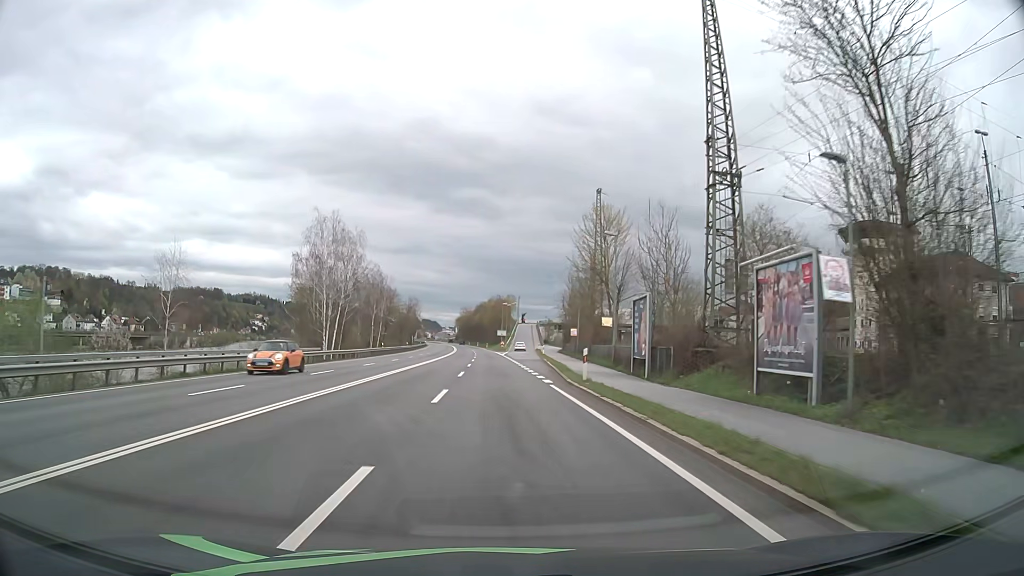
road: primary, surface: asphalt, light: Day
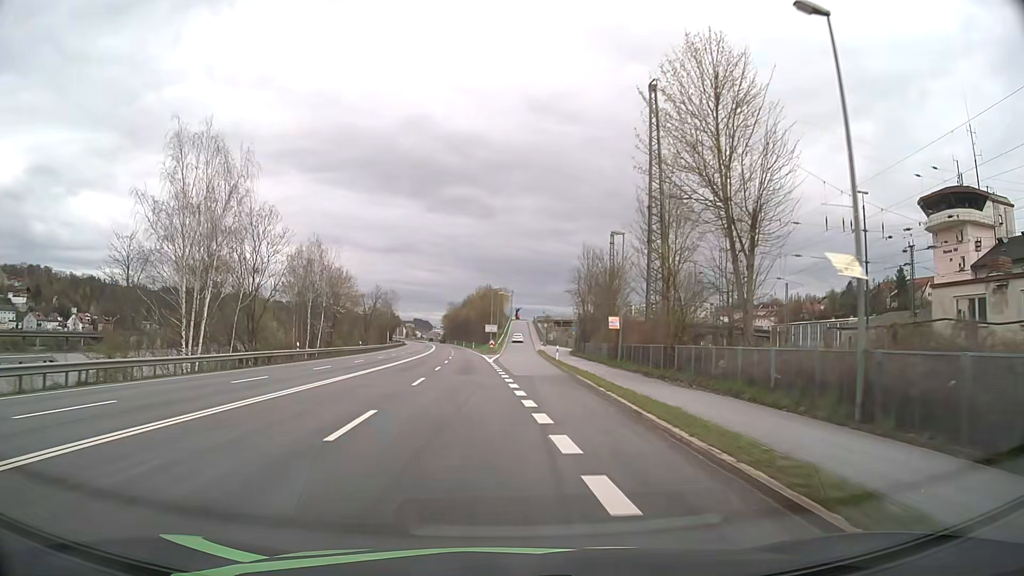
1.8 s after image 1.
(+0.3, +30.1) m; +1°
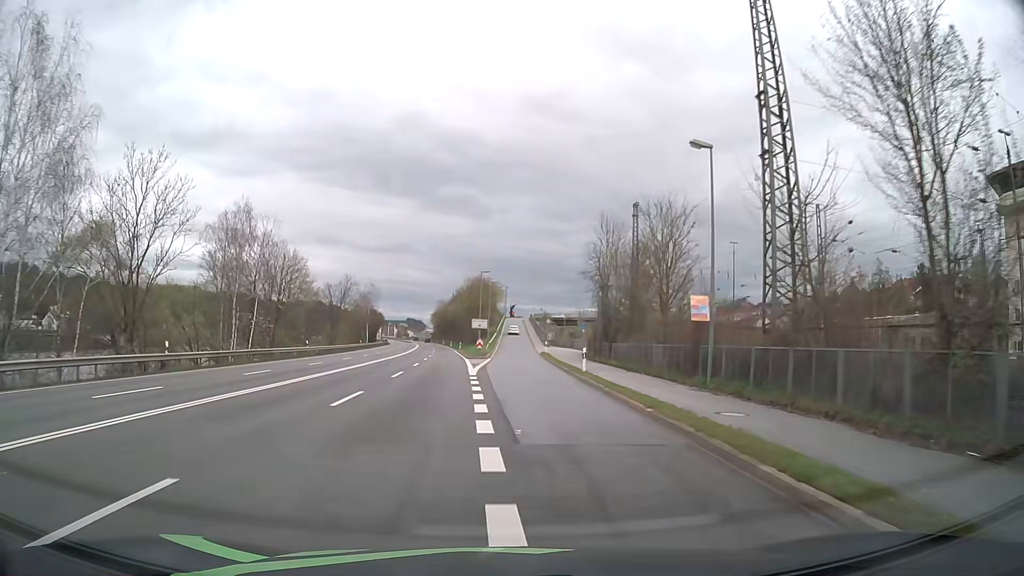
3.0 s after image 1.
(+0.1, +19.2) m; +1°
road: unclassified
